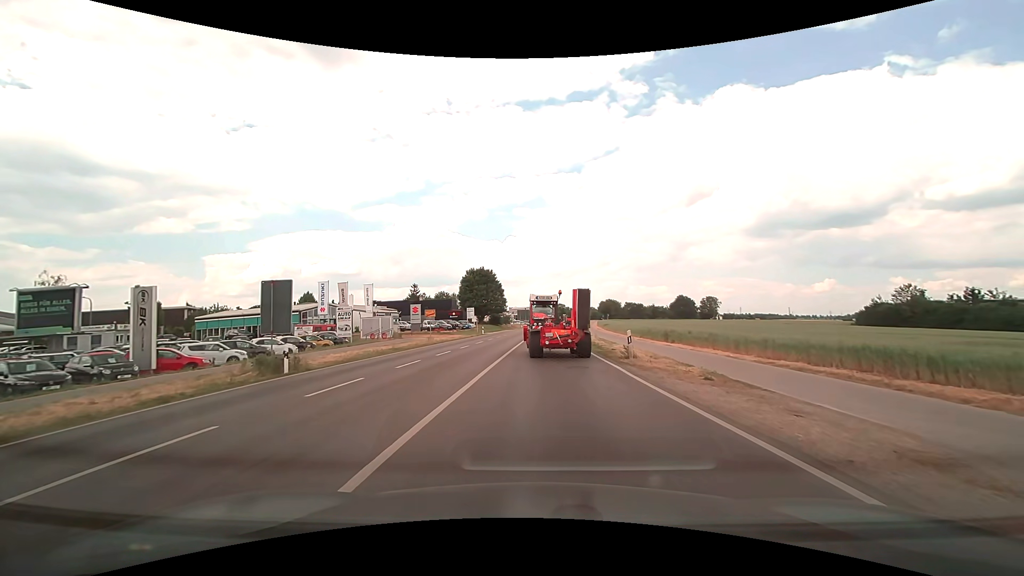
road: primary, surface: asphalt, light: Day
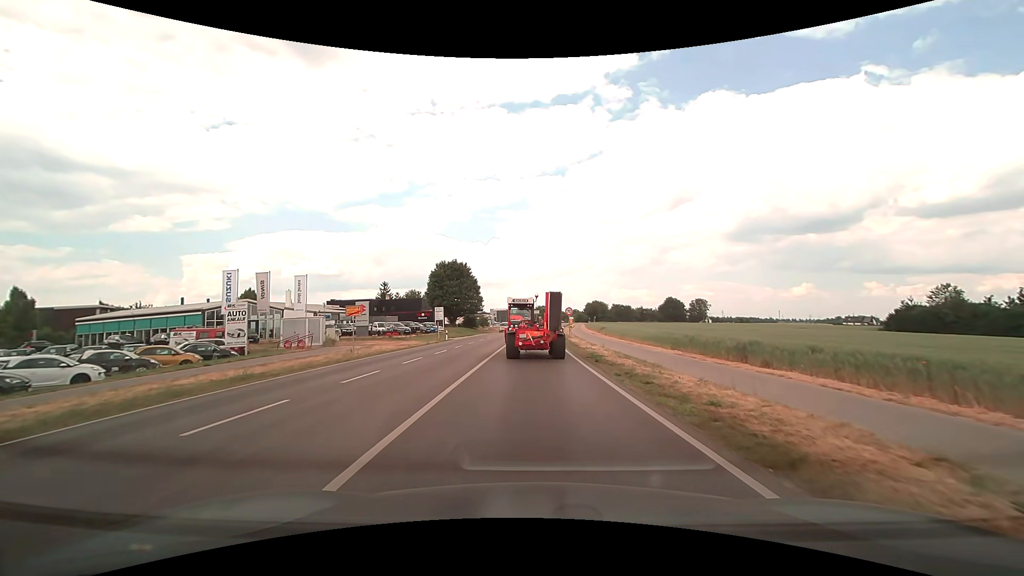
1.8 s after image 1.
(+0.3, +15.3) m; +2°
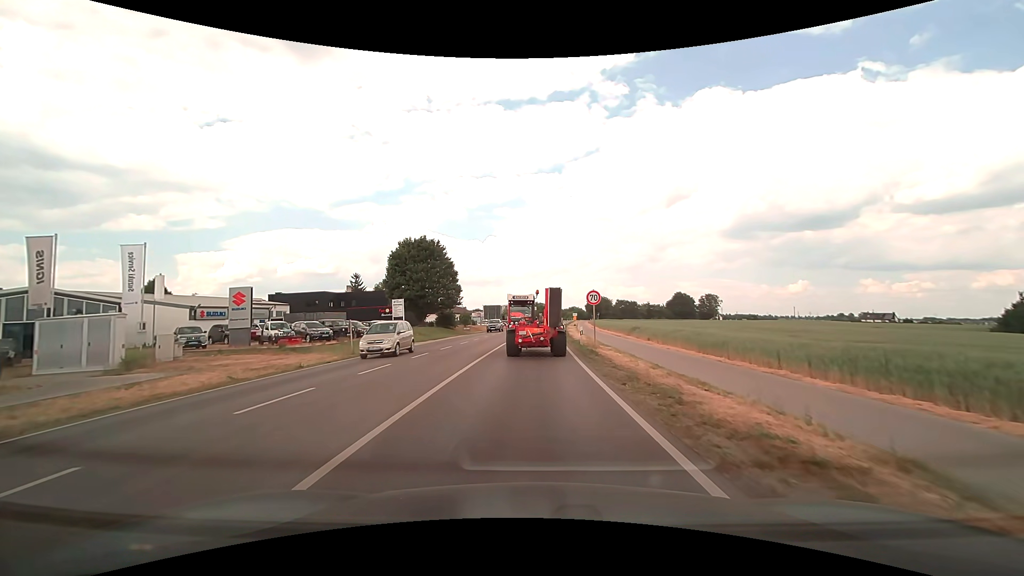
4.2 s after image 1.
(0.0, +22.6) m; 0°
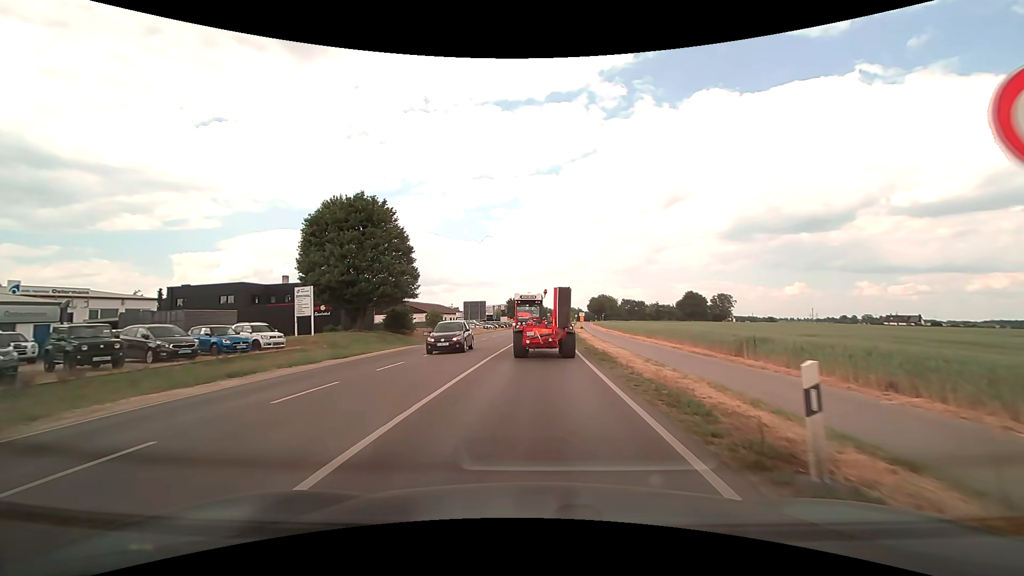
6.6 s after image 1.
(0.0, +23.1) m; 0°
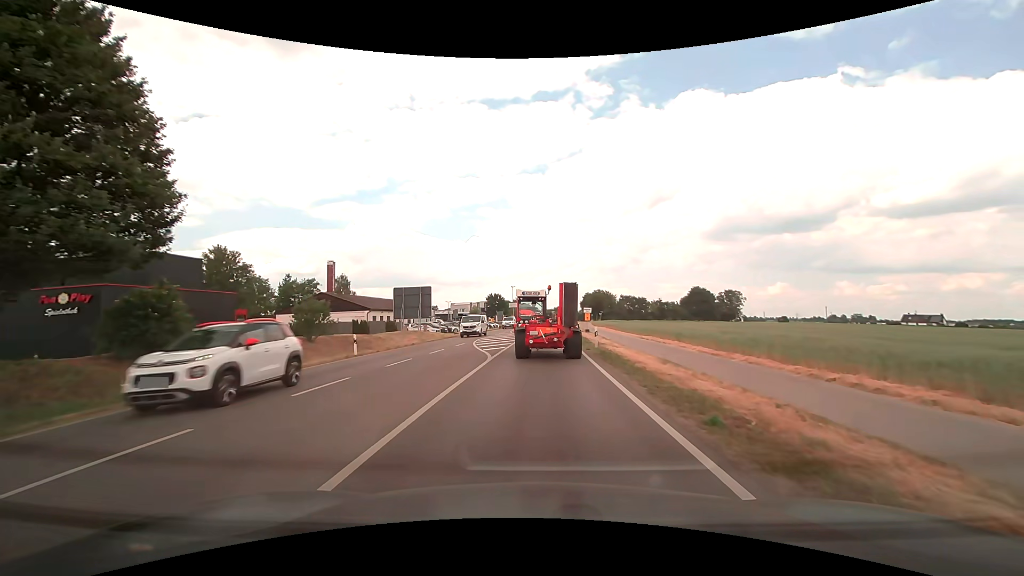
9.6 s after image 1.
(+0.4, +29.3) m; +2°
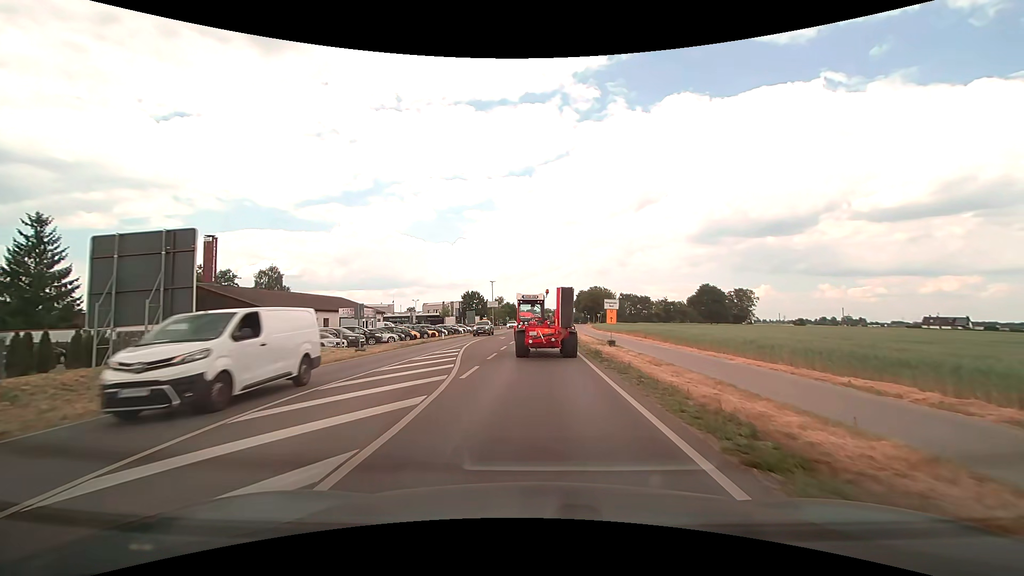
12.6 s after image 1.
(+0.5, +27.2) m; +2°
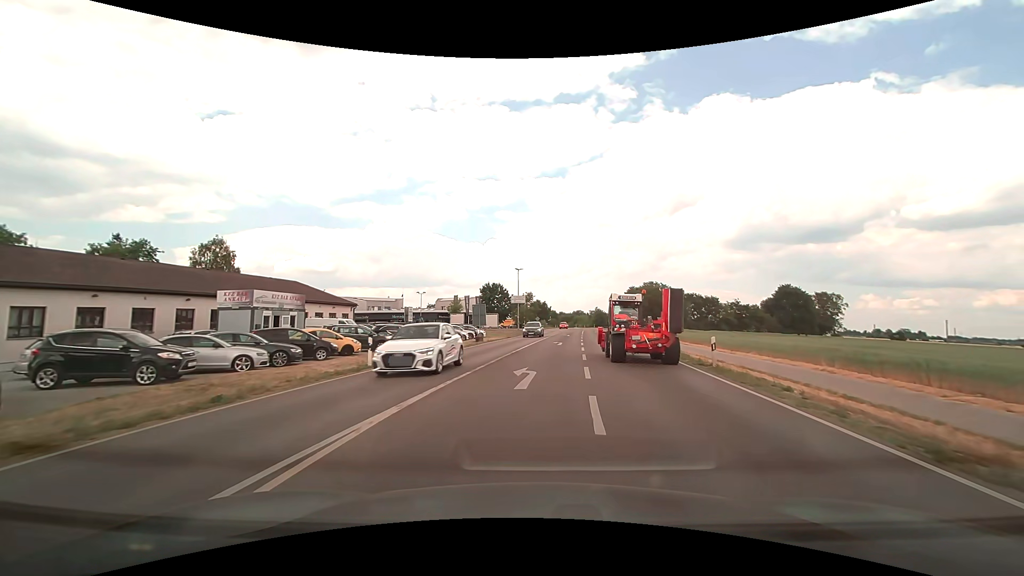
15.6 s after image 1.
(-1.8, +29.8) m; -4°
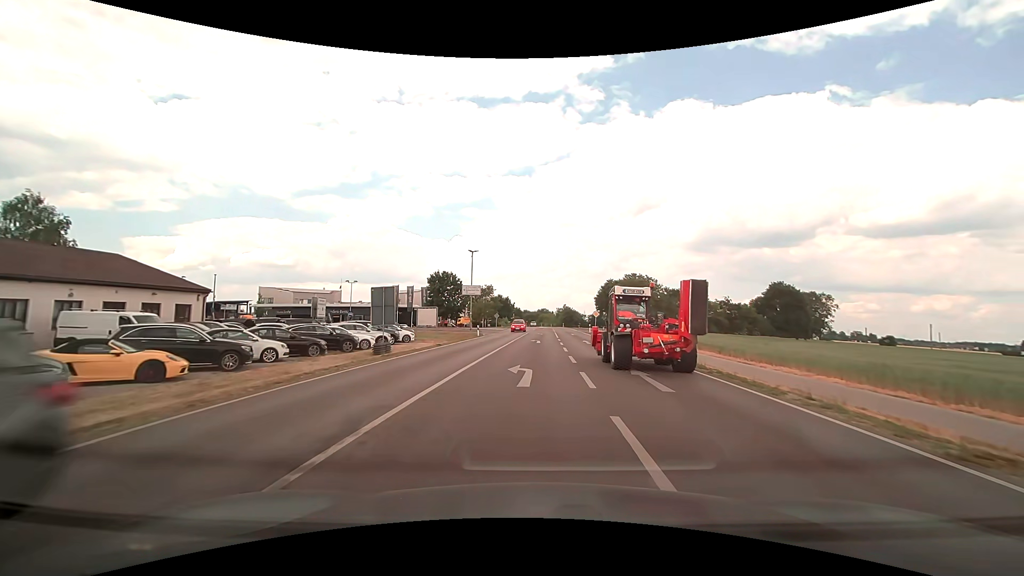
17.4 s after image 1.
(+0.9, +20.1) m; +5°
(0, +10) (0, +20) (0, +30) (+1, +40) (+1, +50) (+1, +60) (-3, +69) (-11, +74) (-21, +74) (-31, +72) m
